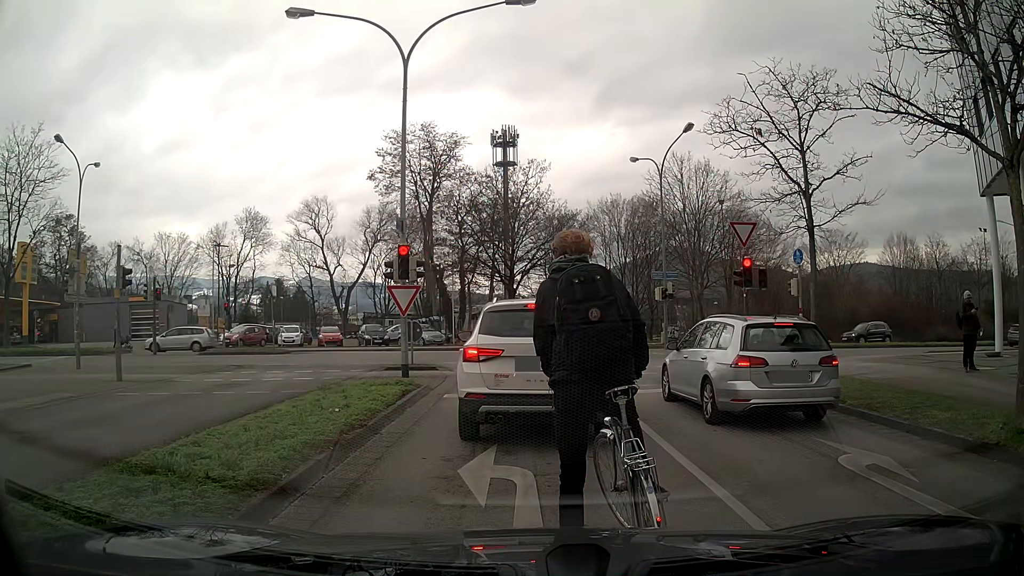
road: unclassified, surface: asphalt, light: Day
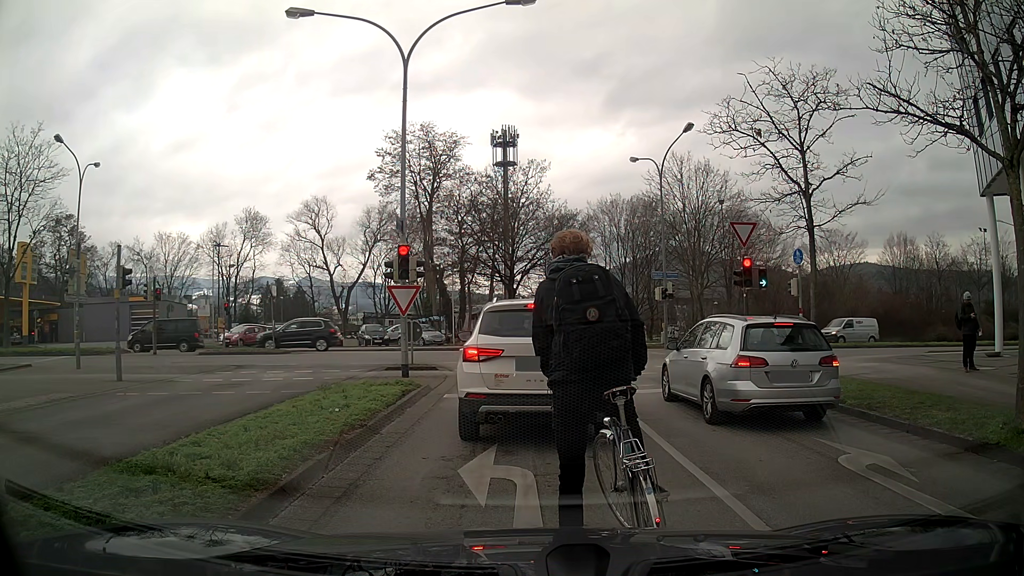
(0.0, 0.0) m; 0°
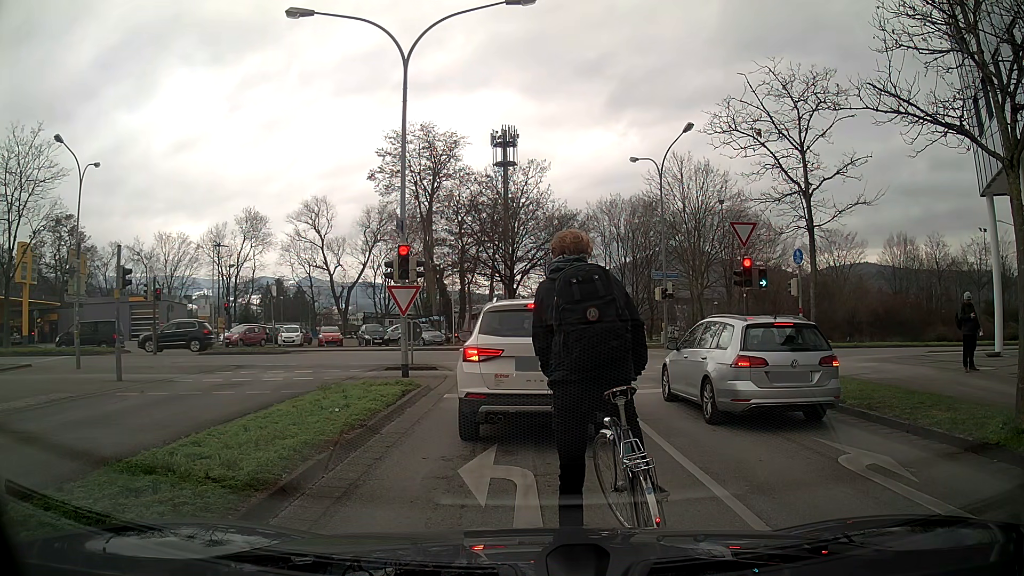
(0.0, 0.0) m; 0°
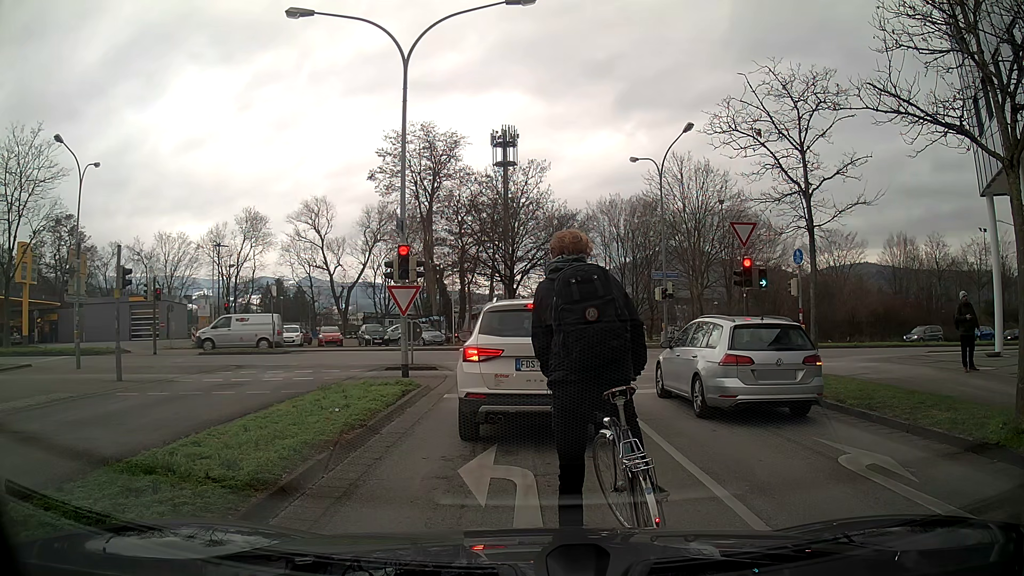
(0.0, 0.0) m; 0°
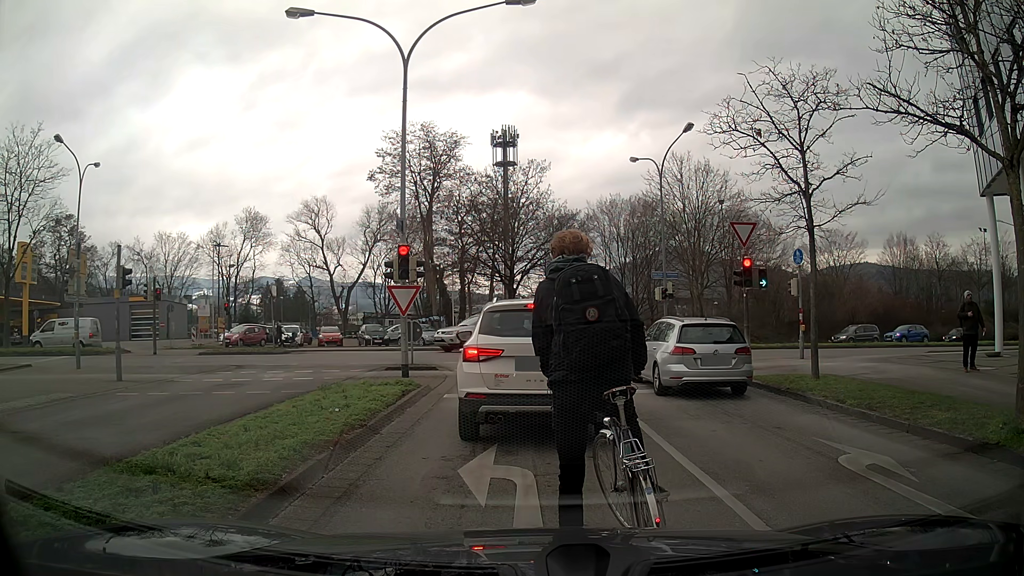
(0.0, 0.0) m; 0°
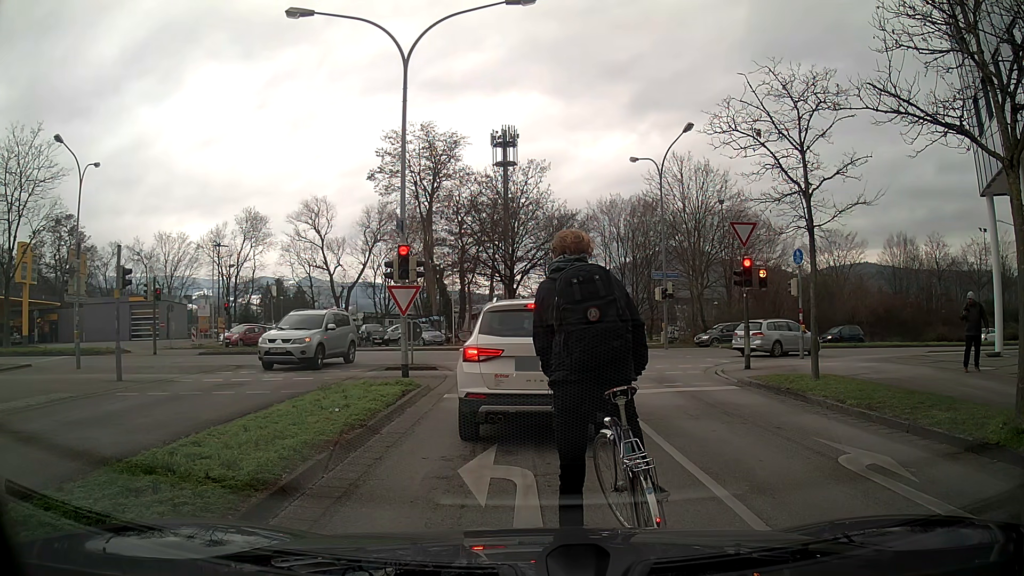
(0.0, 0.0) m; 0°
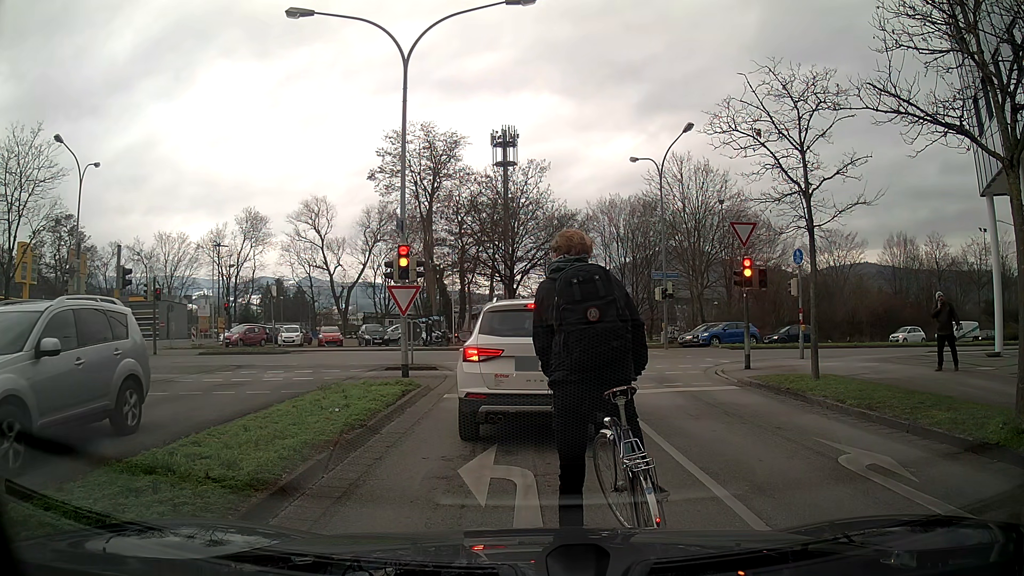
(0.0, 0.0) m; 0°
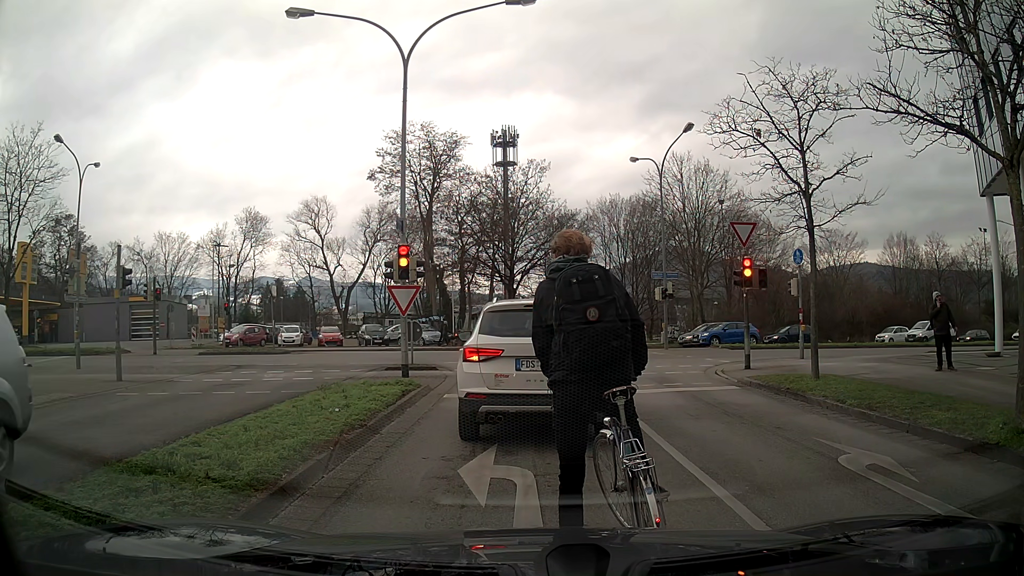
(0.0, 0.0) m; 0°
